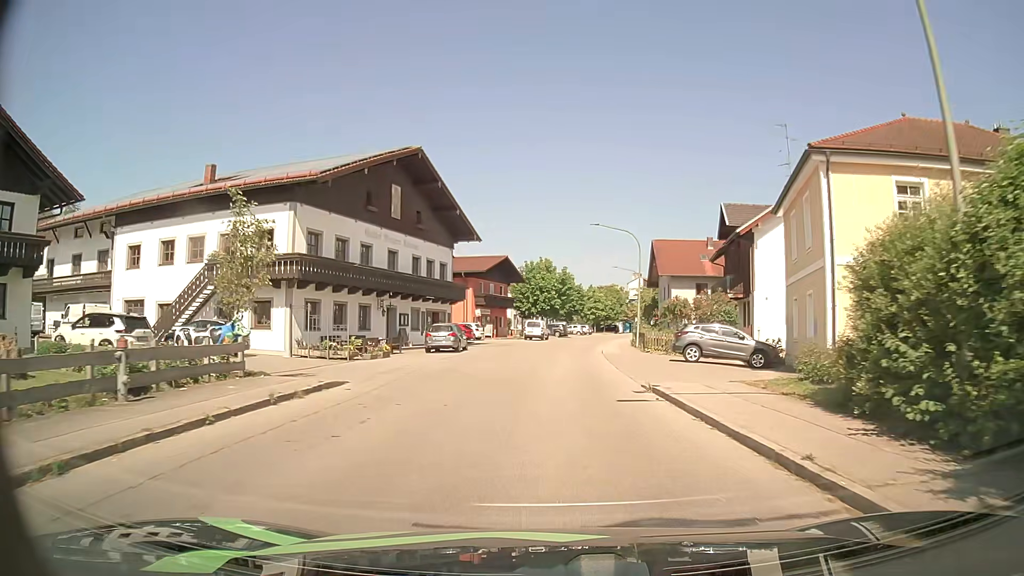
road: tertiary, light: Day
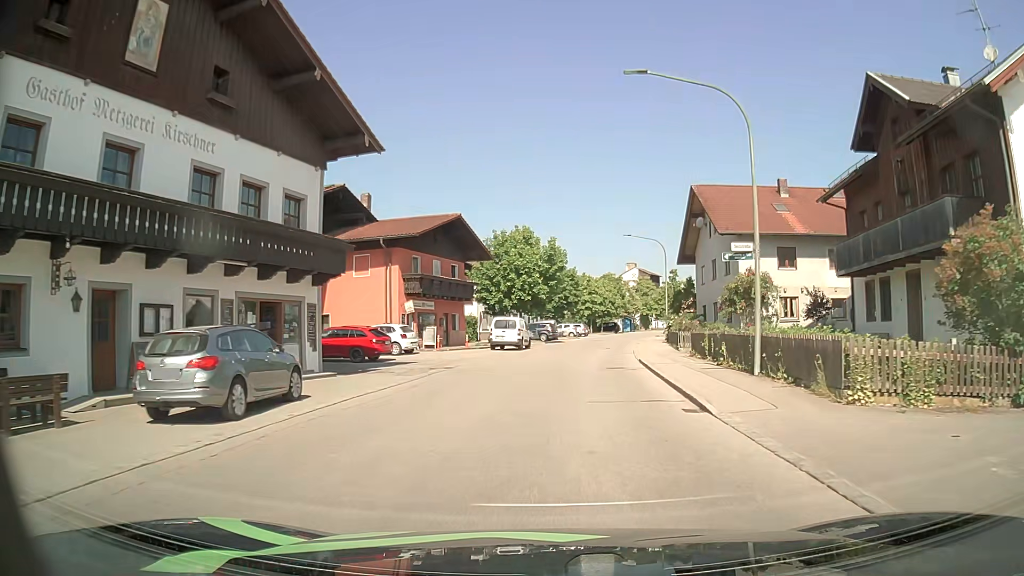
(+0.2, +24.7) m; +1°
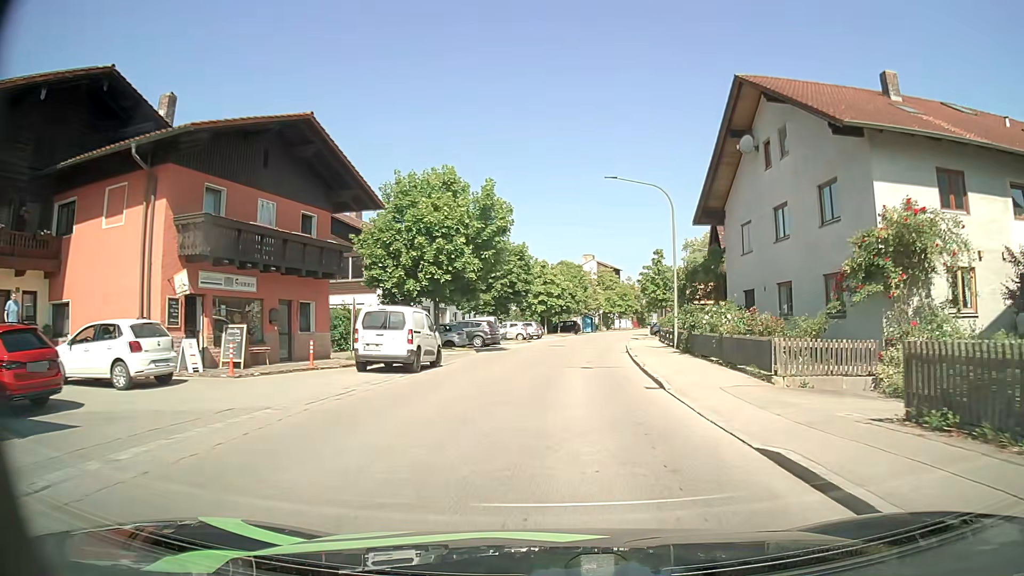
(+0.7, +19.1) m; +4°
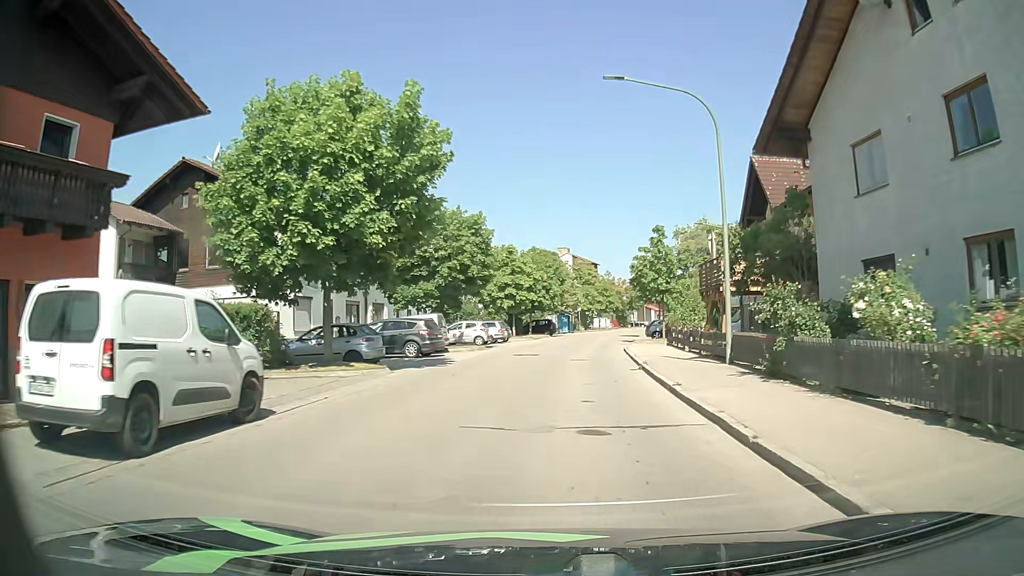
(+0.3, +12.5) m; +2°
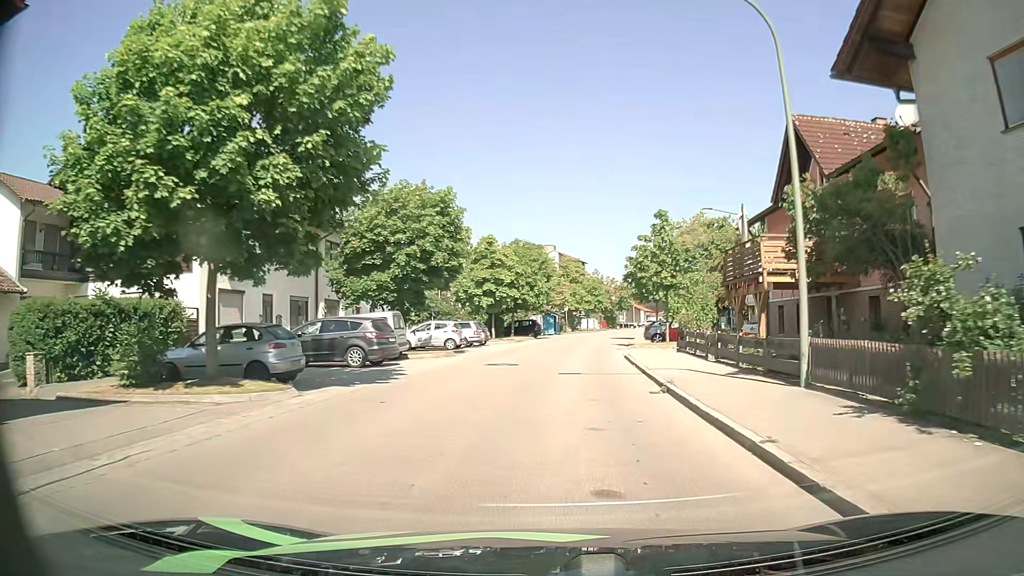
(+0.1, +6.2) m; +1°
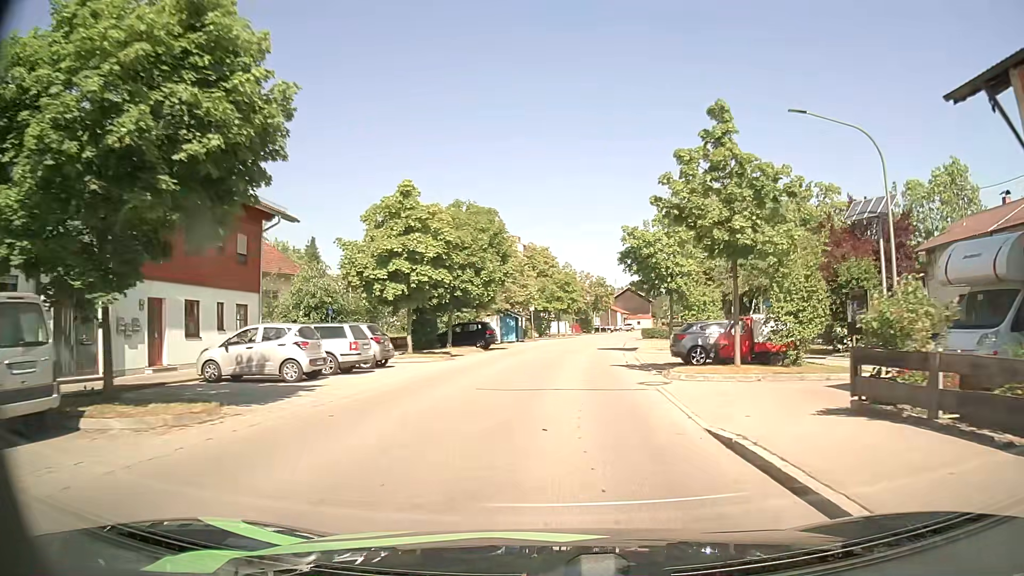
(+0.5, +18.3) m; +3°
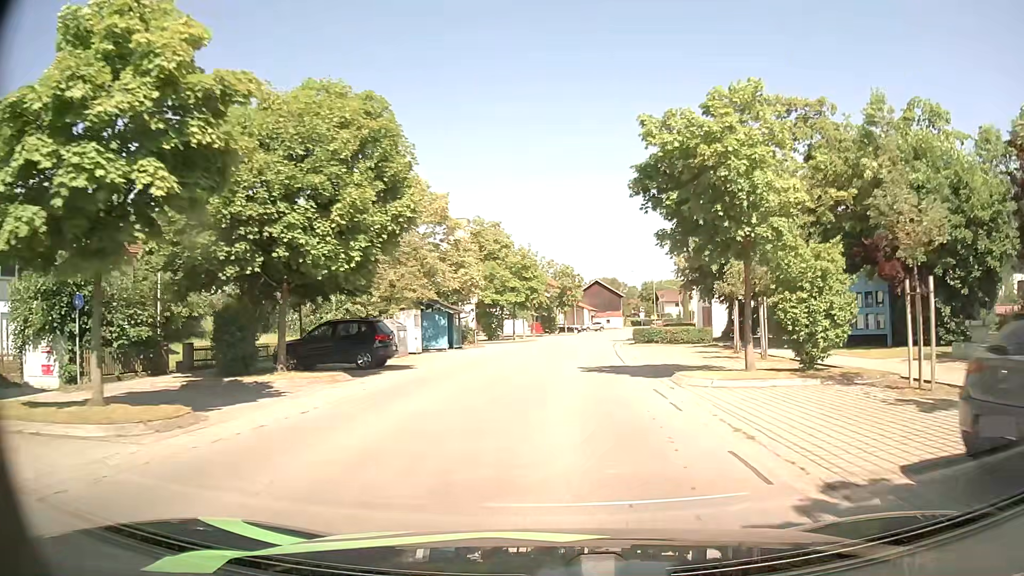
(+0.6, +18.4) m; +4°
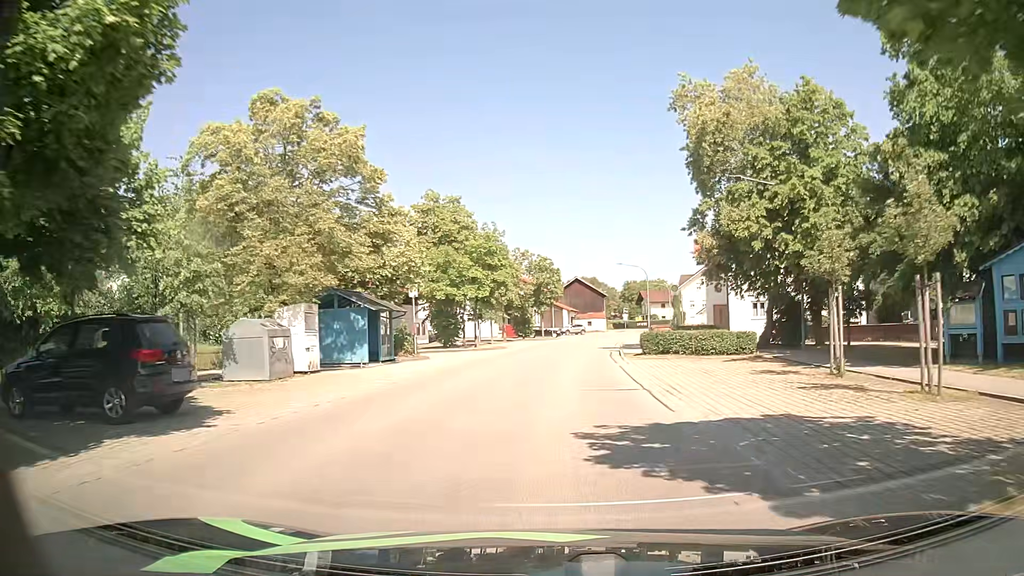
(+0.2, +12.5) m; +2°
(0, +10) (0, +20) (+1, +30) (+2, +40) (+3, +50) (+4, +60) (+6, +70) (+8, +79) (+10, +89) (+13, +99) m
